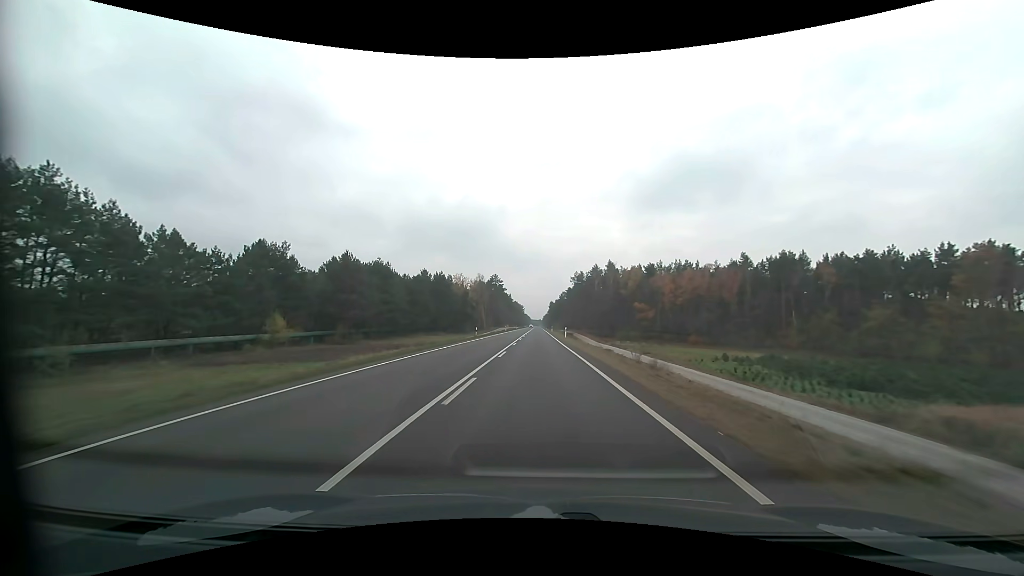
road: primary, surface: asphalt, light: Day
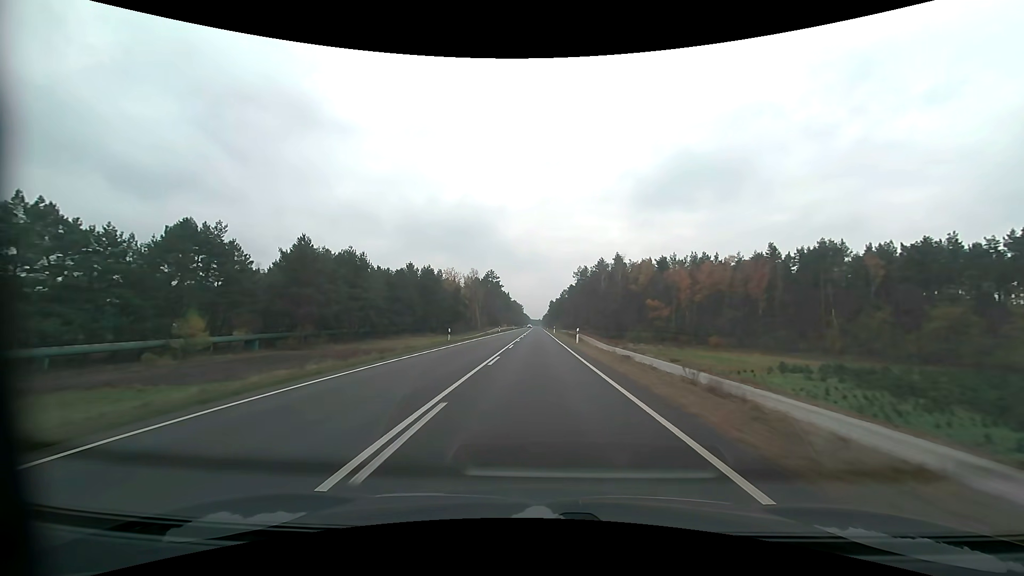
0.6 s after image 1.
(0.0, +16.0) m; 0°
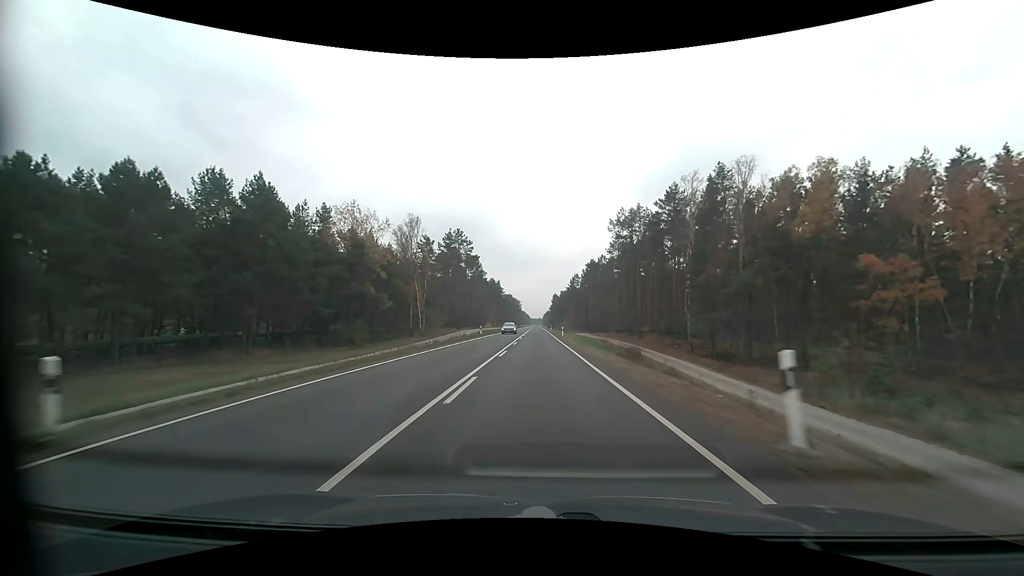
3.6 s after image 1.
(0.0, +80.0) m; 0°
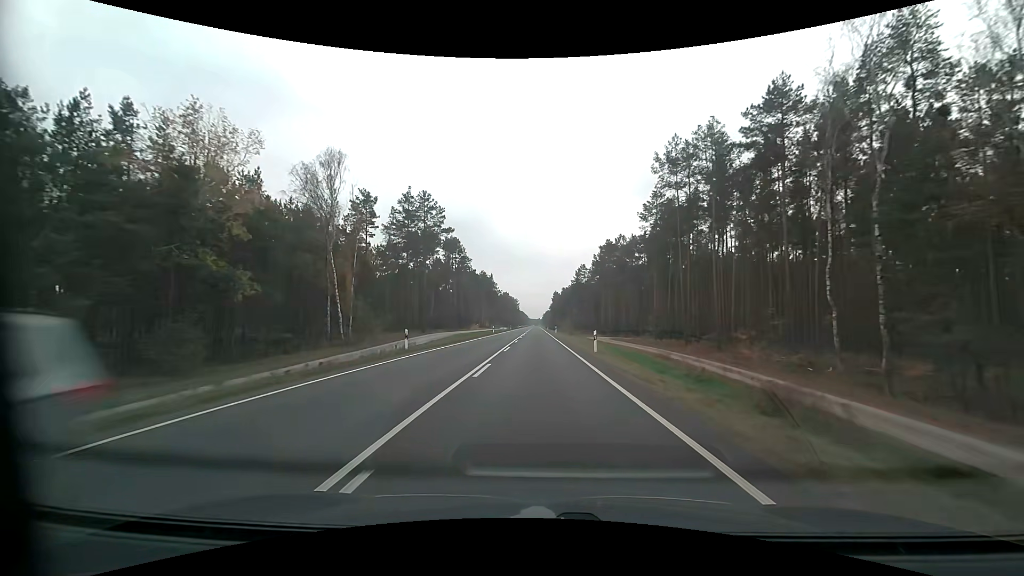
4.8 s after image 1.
(0.0, +32.0) m; 0°
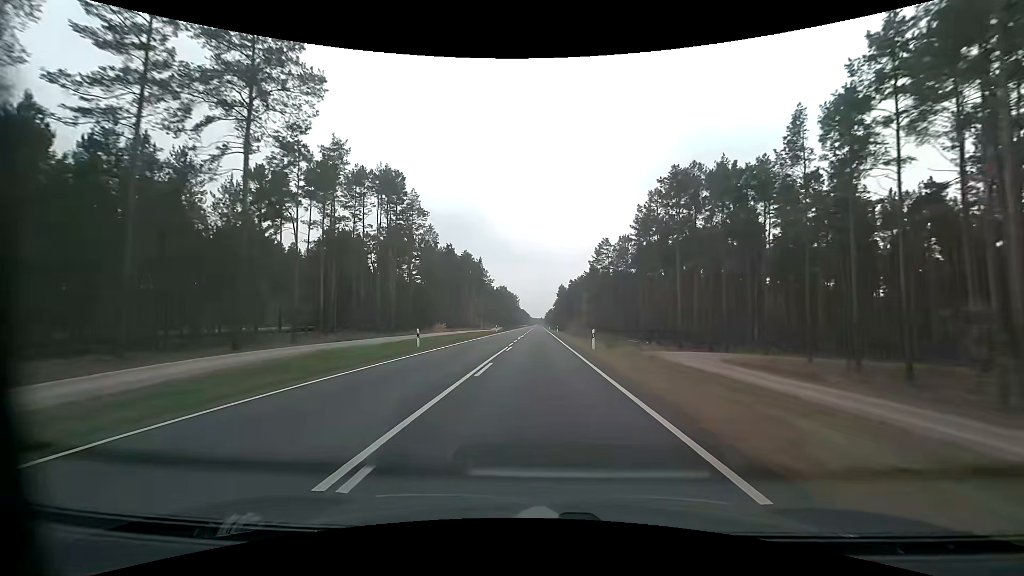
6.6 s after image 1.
(-0.1, +47.9) m; 0°
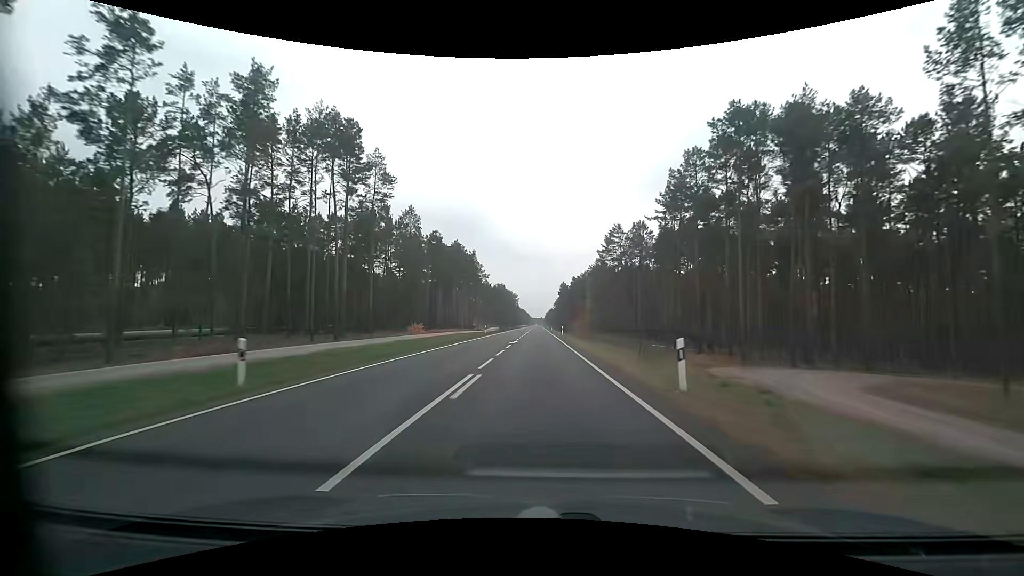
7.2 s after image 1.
(0.0, +15.9) m; 0°
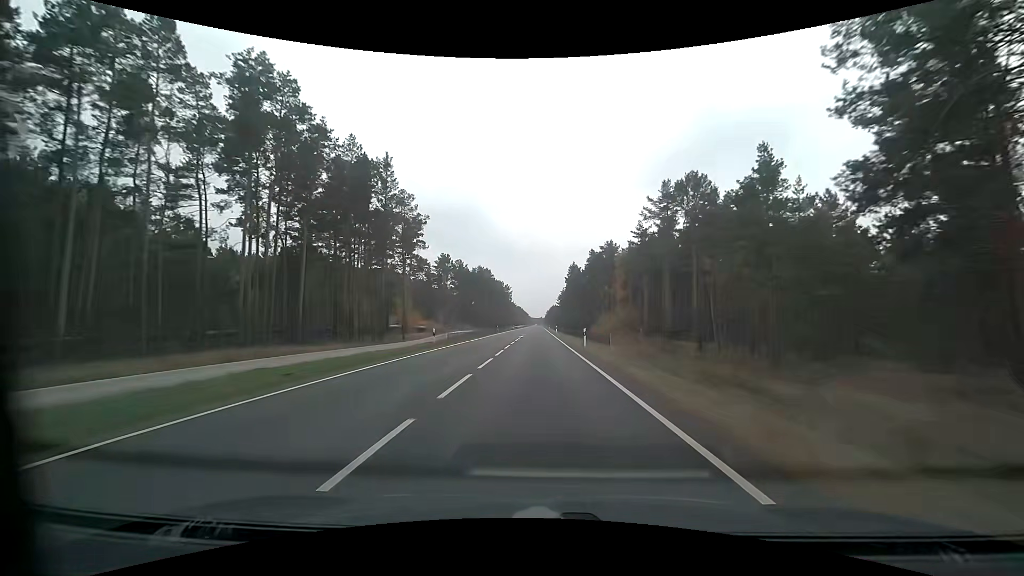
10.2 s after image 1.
(+0.3, +79.6) m; 0°
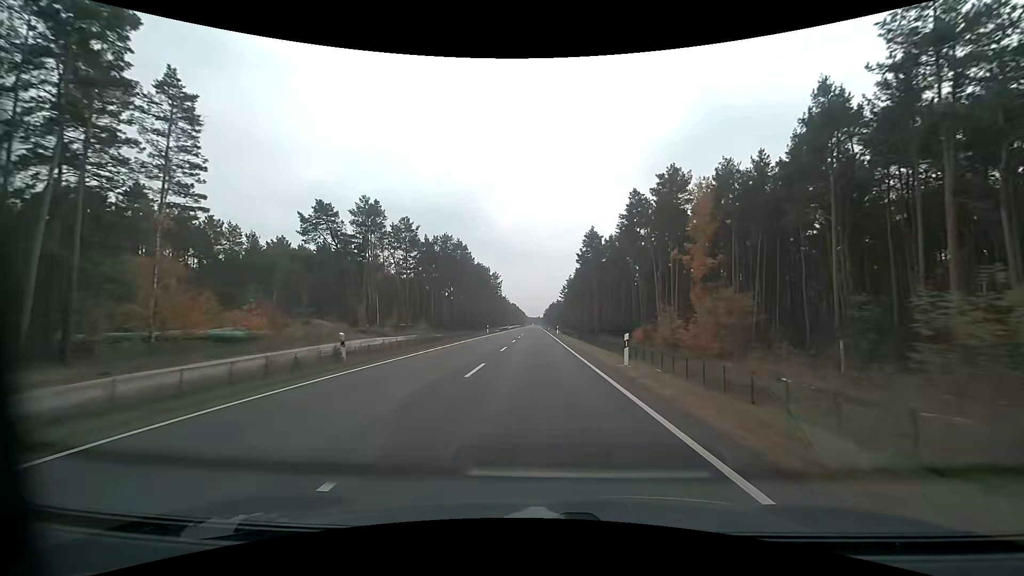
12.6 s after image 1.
(+0.2, +63.6) m; 0°
(0, +10) (0, +20) (0, +30) (0, +40) (0, +50) (0, +60) (0, +70) (0, +80) (0, +90) (0, +100) m
